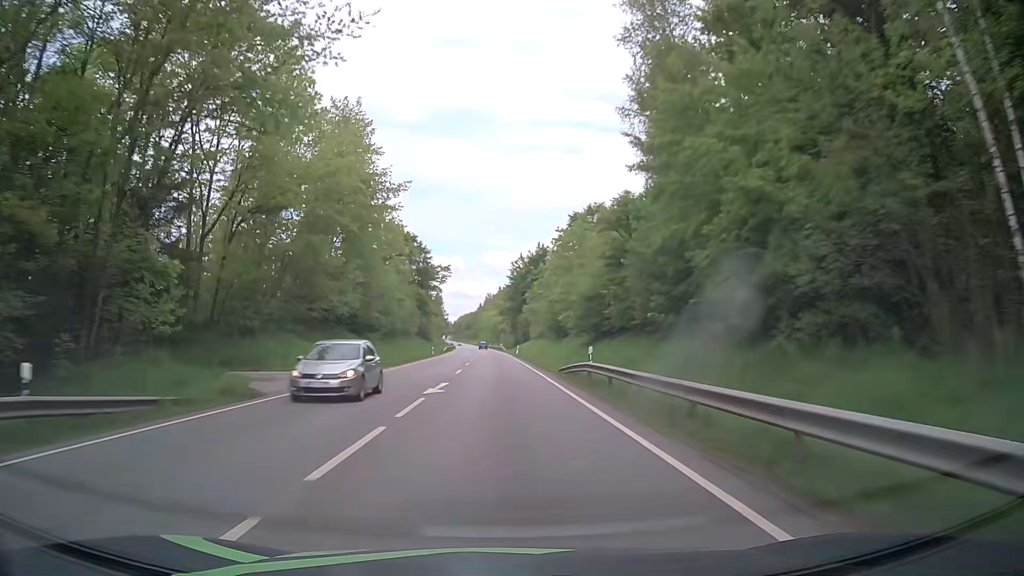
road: primary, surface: asphalt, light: Day
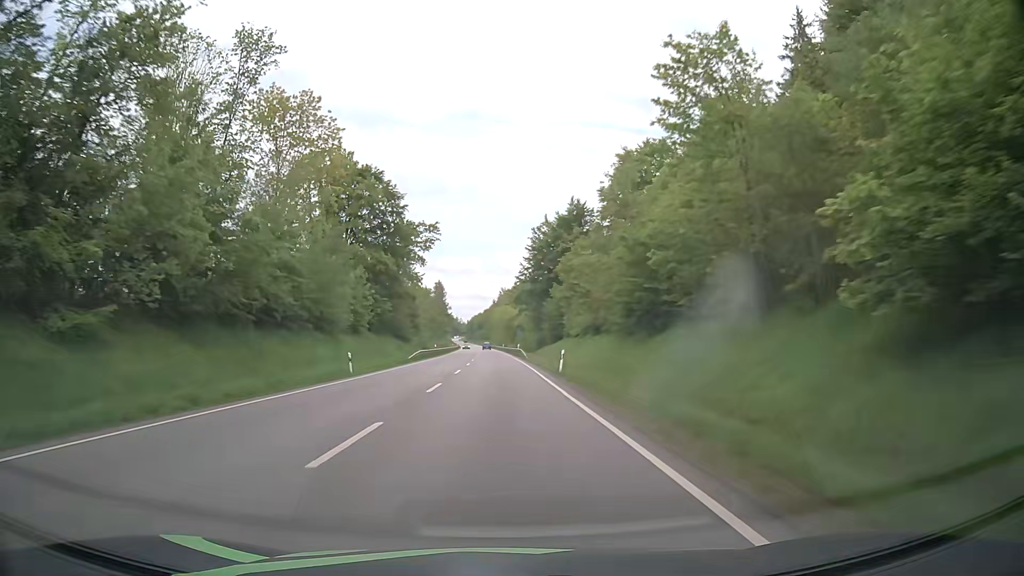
(-0.3, +48.1) m; -1°
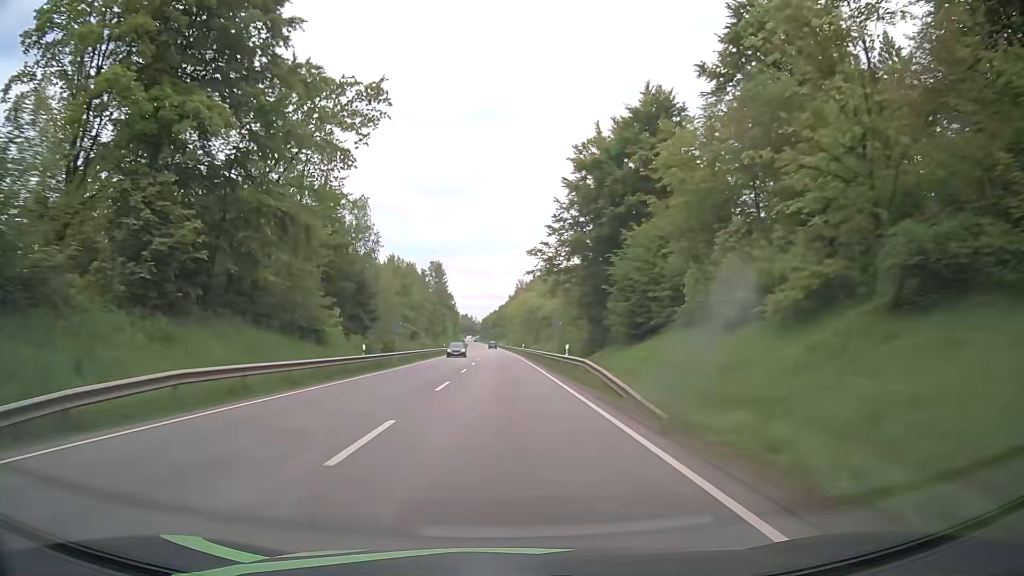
(-0.5, +47.9) m; -1°
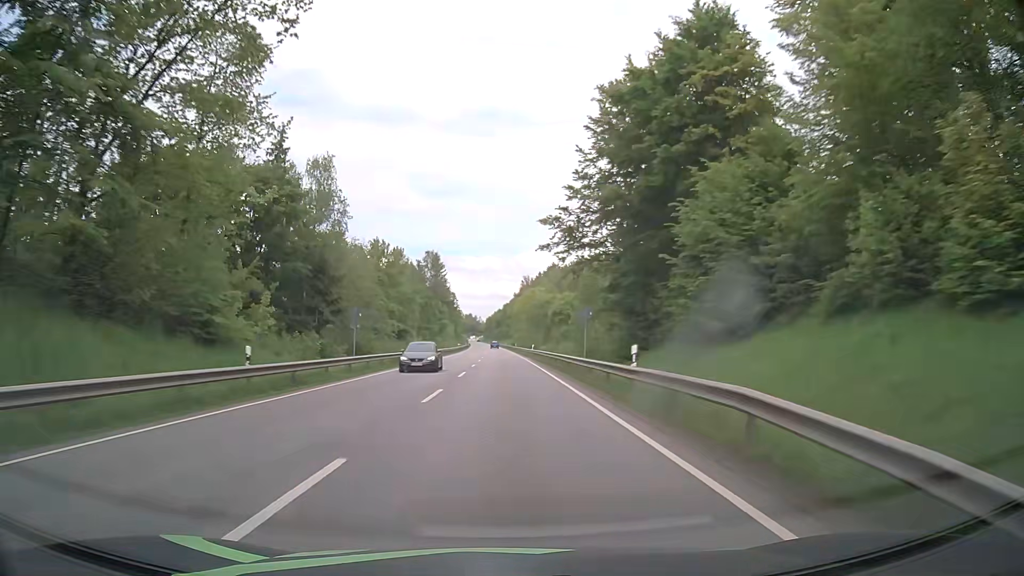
(0.0, +15.9) m; 0°
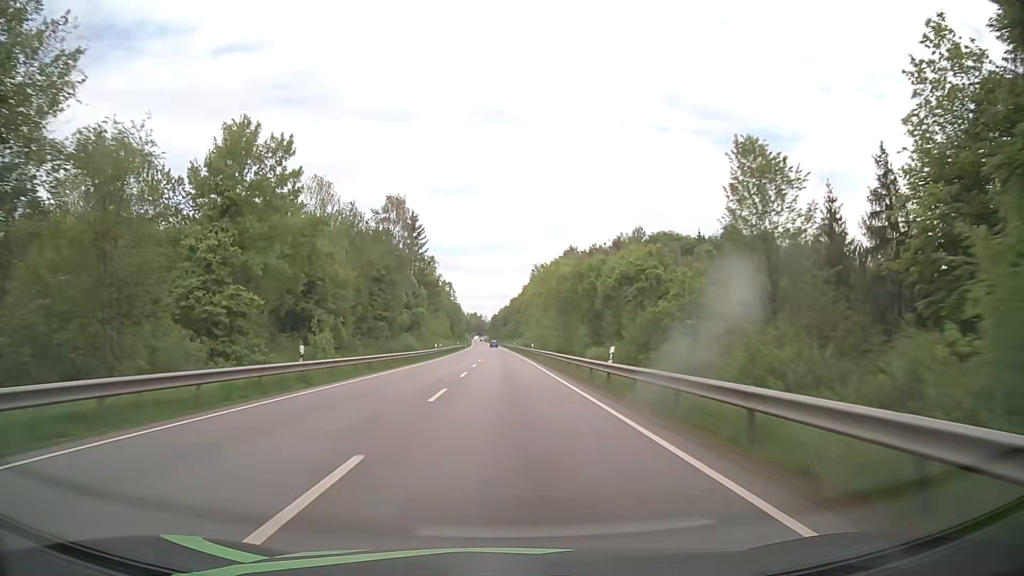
(-0.3, +47.7) m; -1°
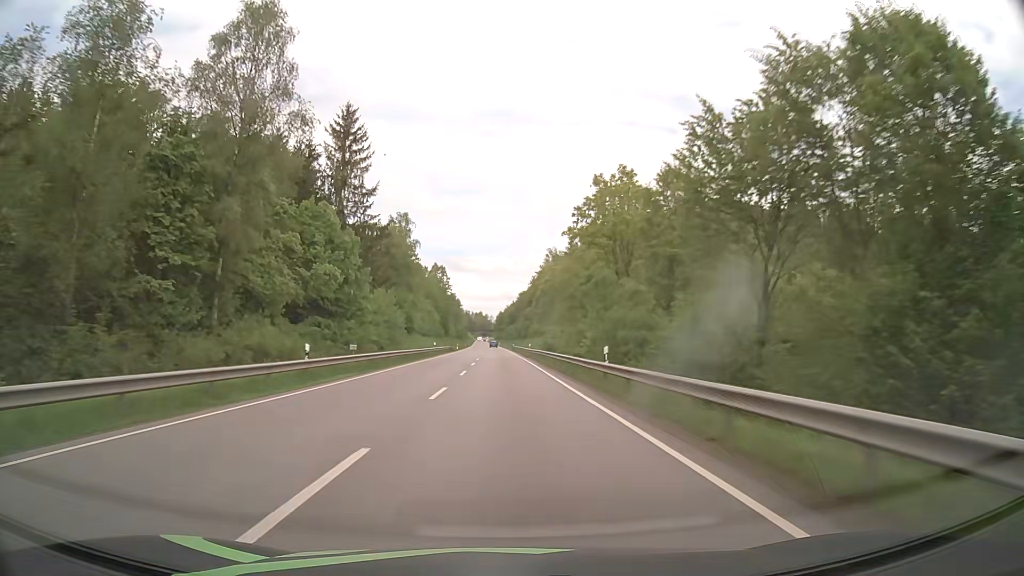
(-0.2, +47.5) m; -1°
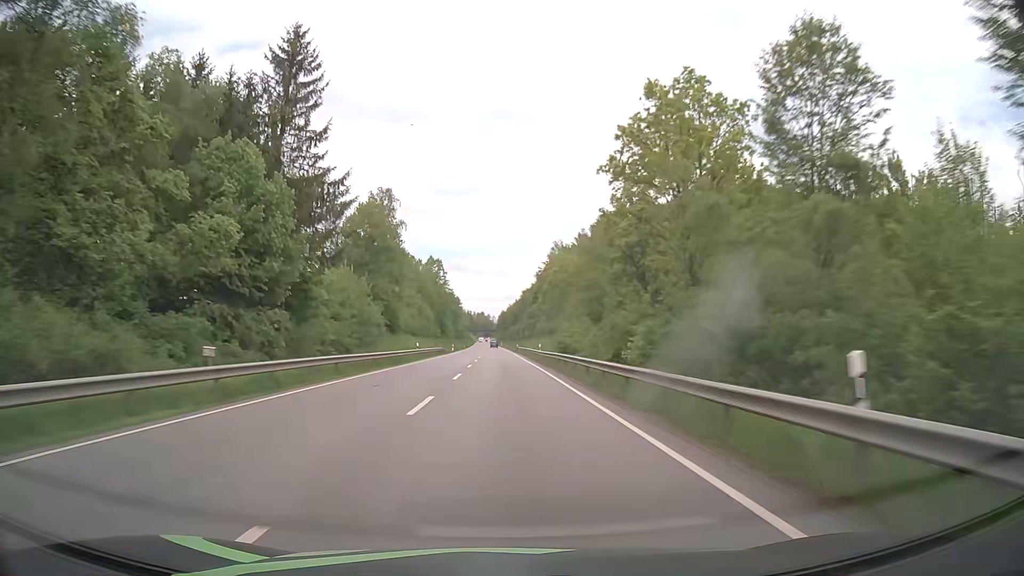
(0.0, +15.8) m; 0°
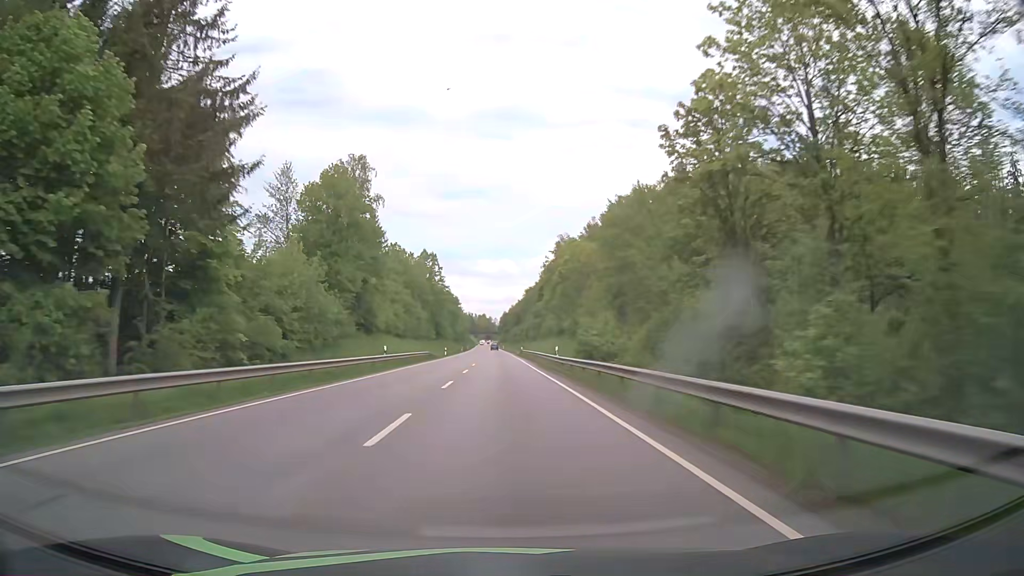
(0.0, +15.8) m; 0°
(0, +10) (0, +20) (0, +30) (0, +40) (0, +50) (0, +60) (-1, +70) (-1, +80) (-1, +90) (-1, +100) m
